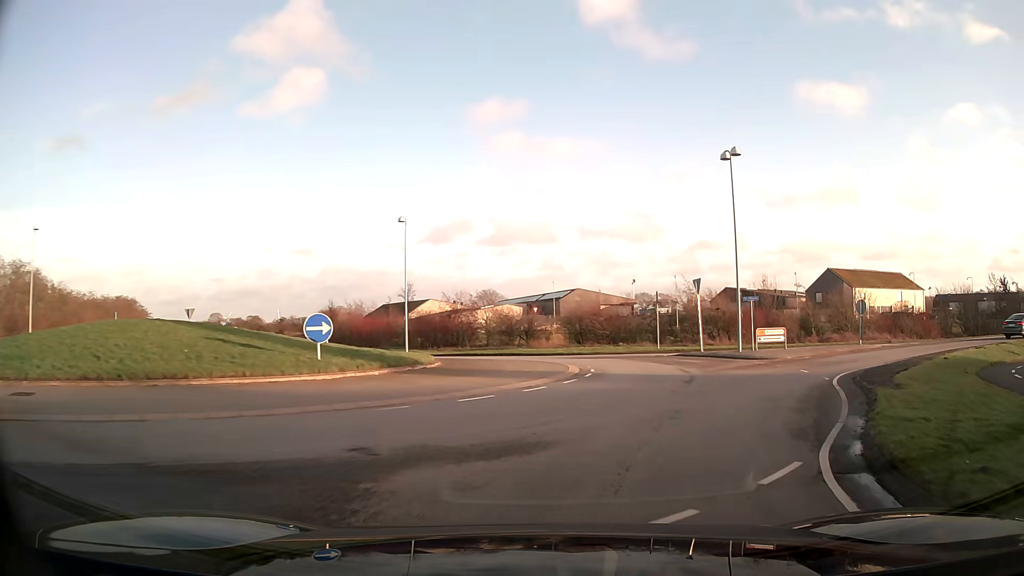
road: unclassified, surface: asphalt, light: Day
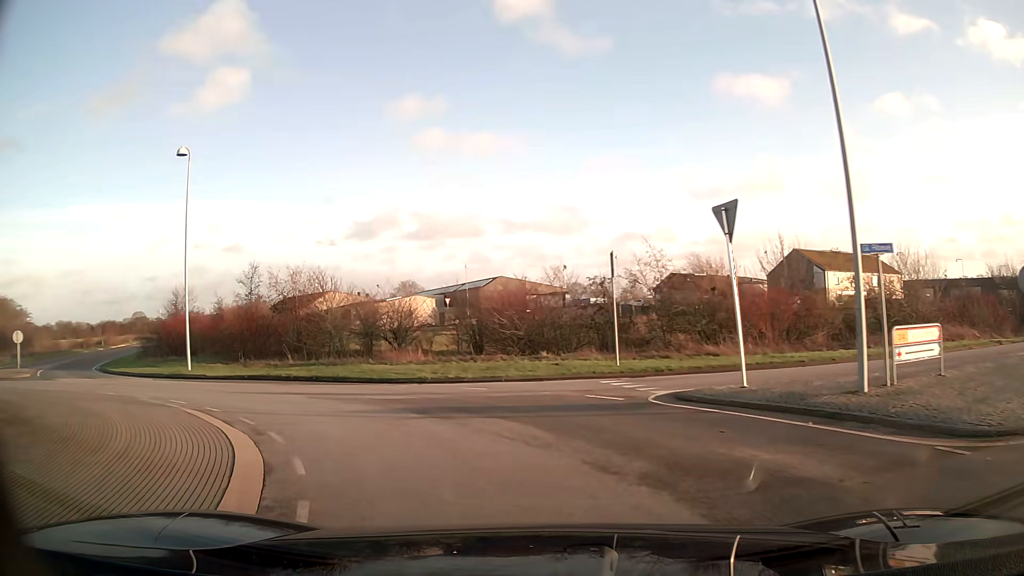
(+2.3, +17.7) m; +6°
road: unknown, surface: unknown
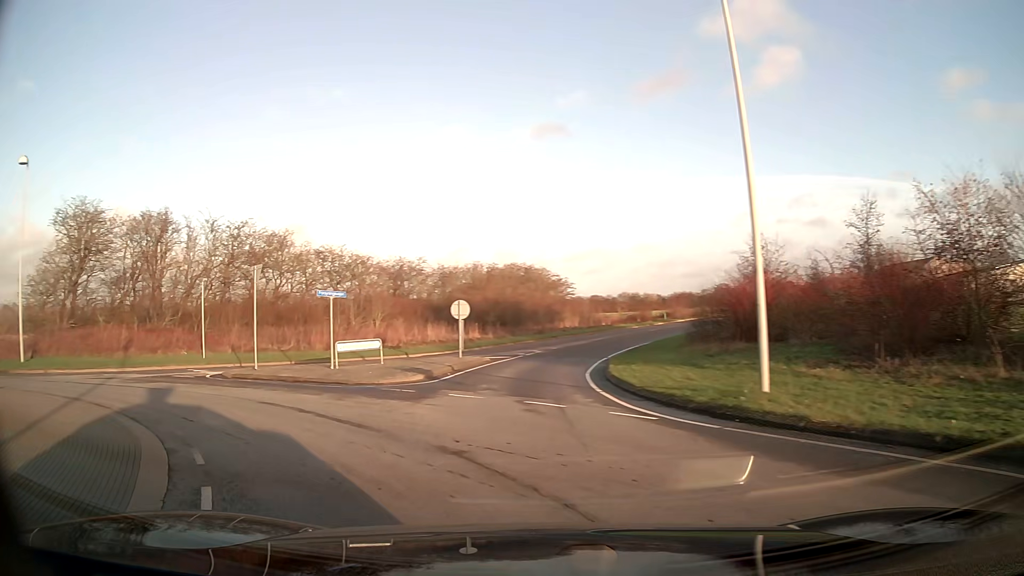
(-6.1, +14.2) m; -50°
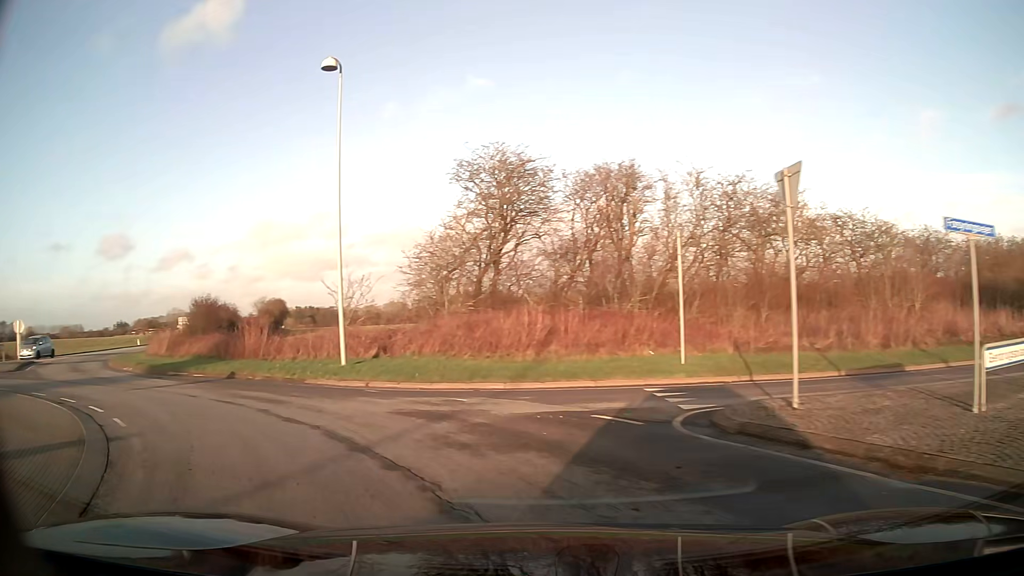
(-4.1, +11.1) m; -43°
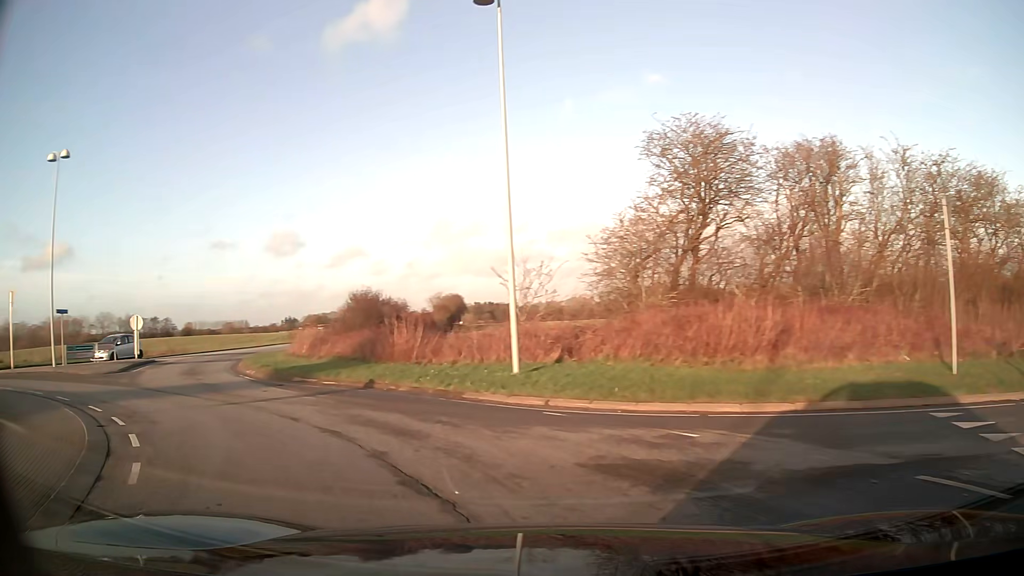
(-0.5, +4.1) m; -15°
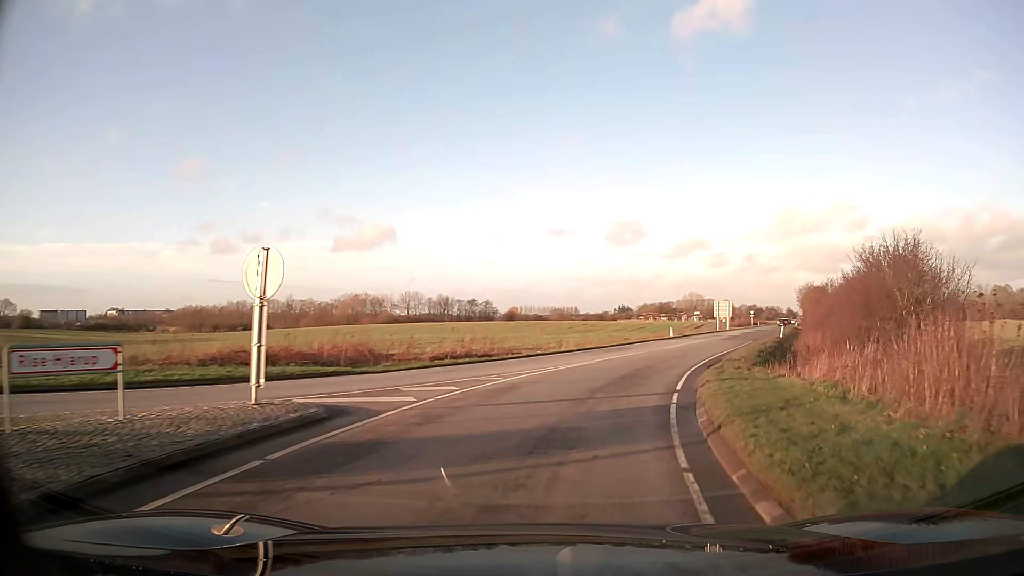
(-11.5, +22.0) m; -29°
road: tertiary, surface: asphalt
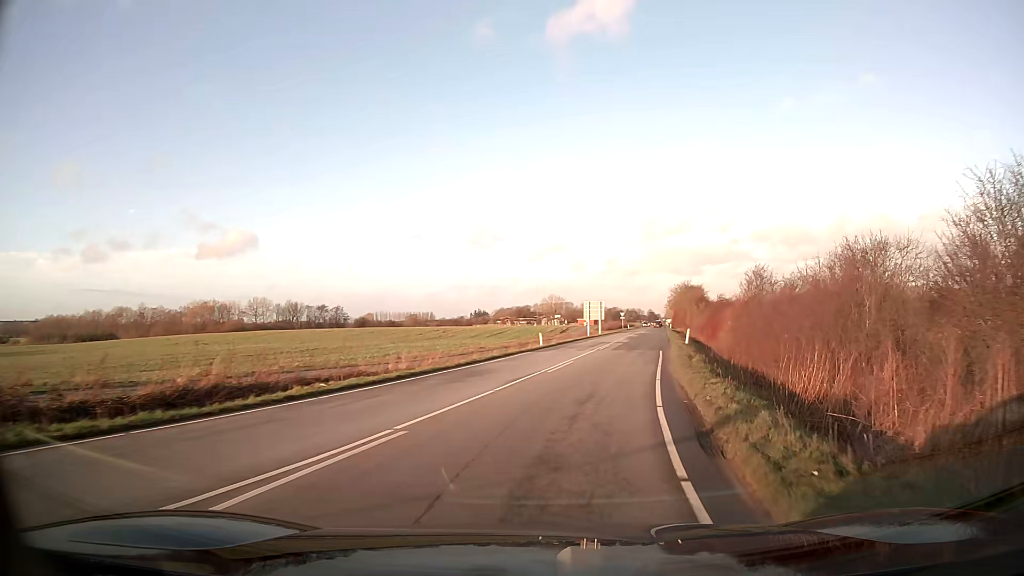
(+1.3, +13.0) m; +12°
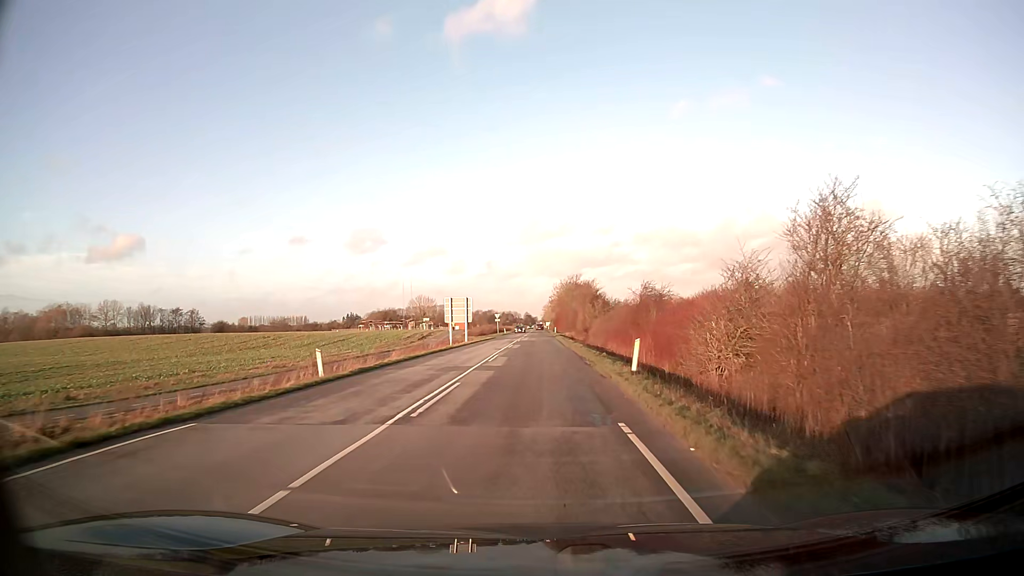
(+2.7, +23.0) m; +11°
(0, +10) (0, +20) (0, +30) (0, +40) (0, +50) (0, +60) (0, +70) (0, +80) (0, +90) (0, +100) m
